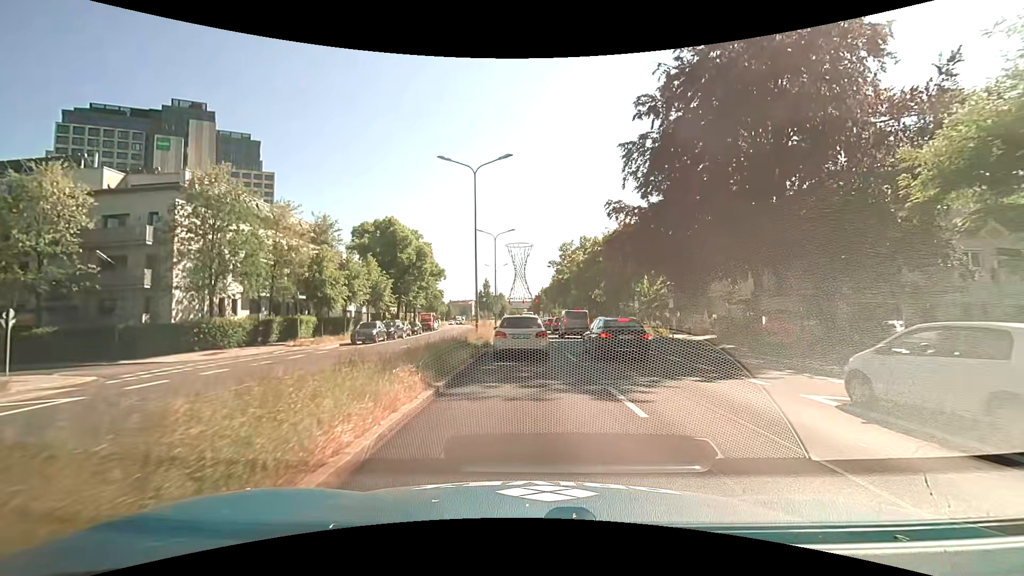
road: primary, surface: asphalt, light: Day
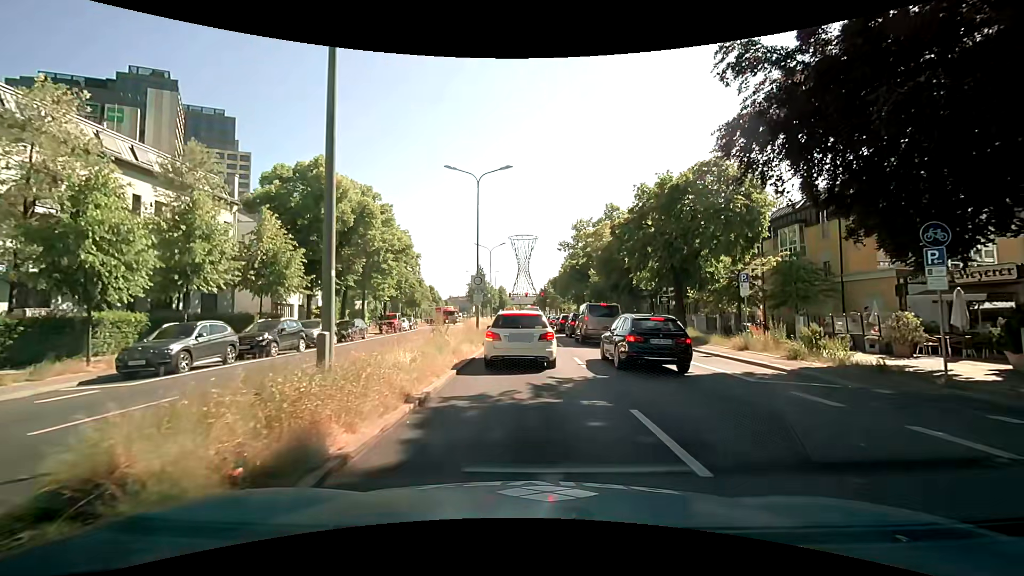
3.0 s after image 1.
(+0.5, +20.4) m; +1°
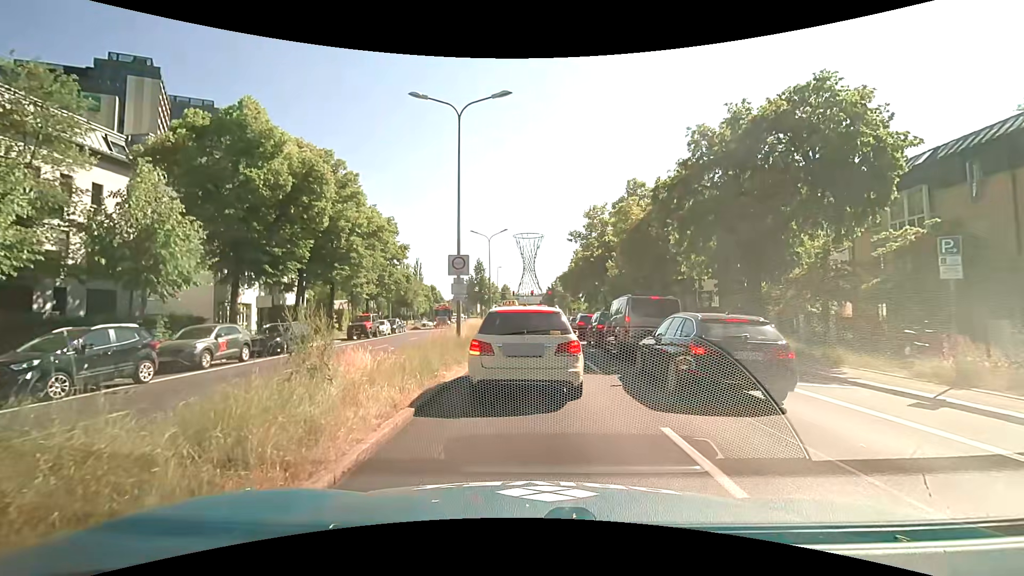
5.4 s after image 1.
(-0.1, +9.9) m; 0°
